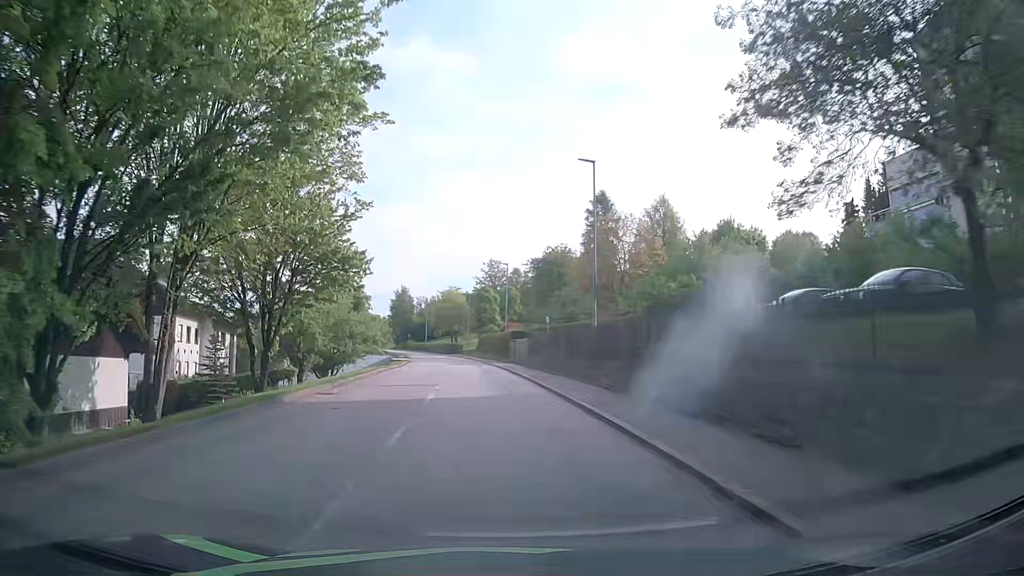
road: tertiary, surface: asphalt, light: Day
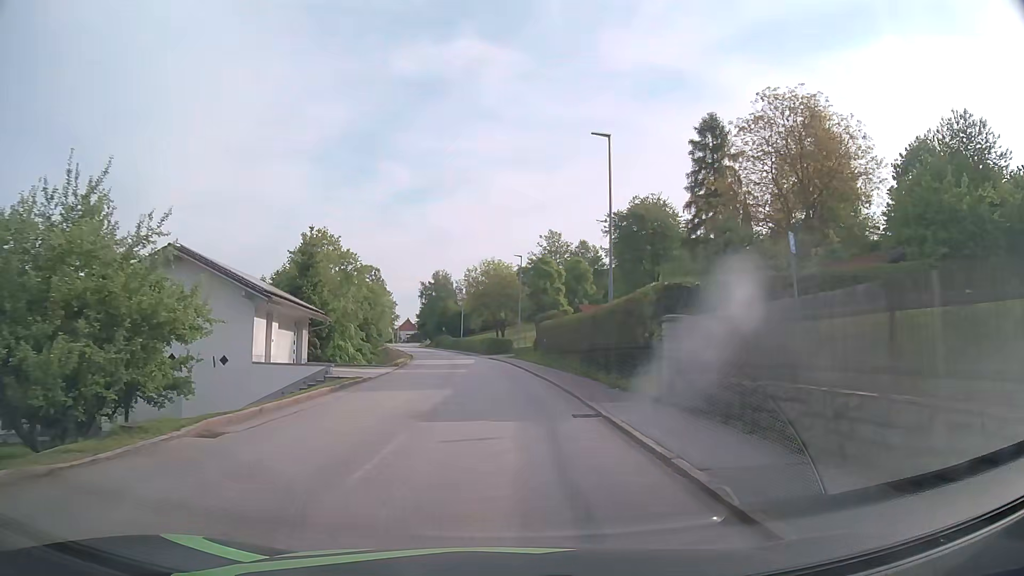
(-1.5, +38.1) m; -4°
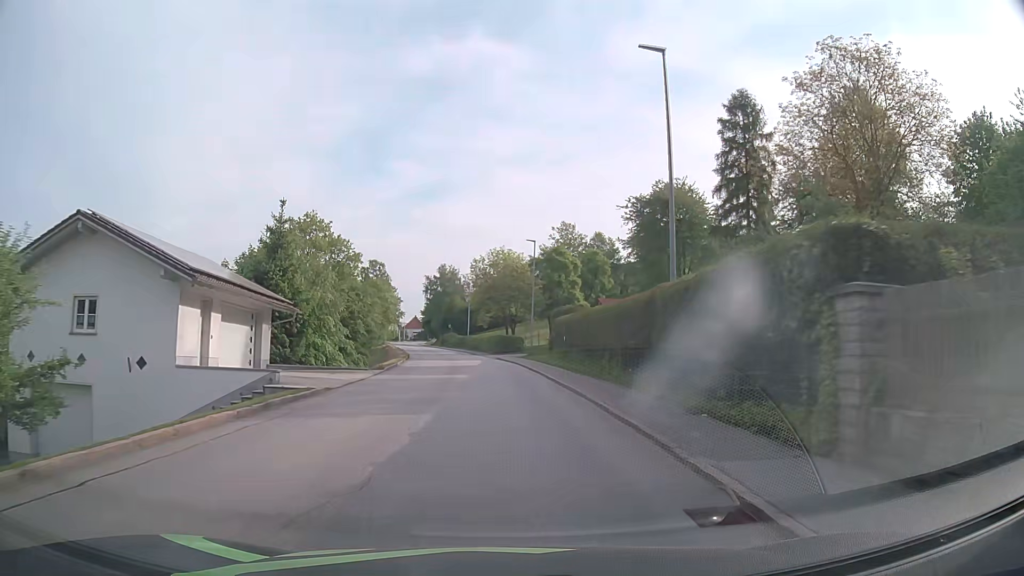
(-0.1, +7.7) m; -1°
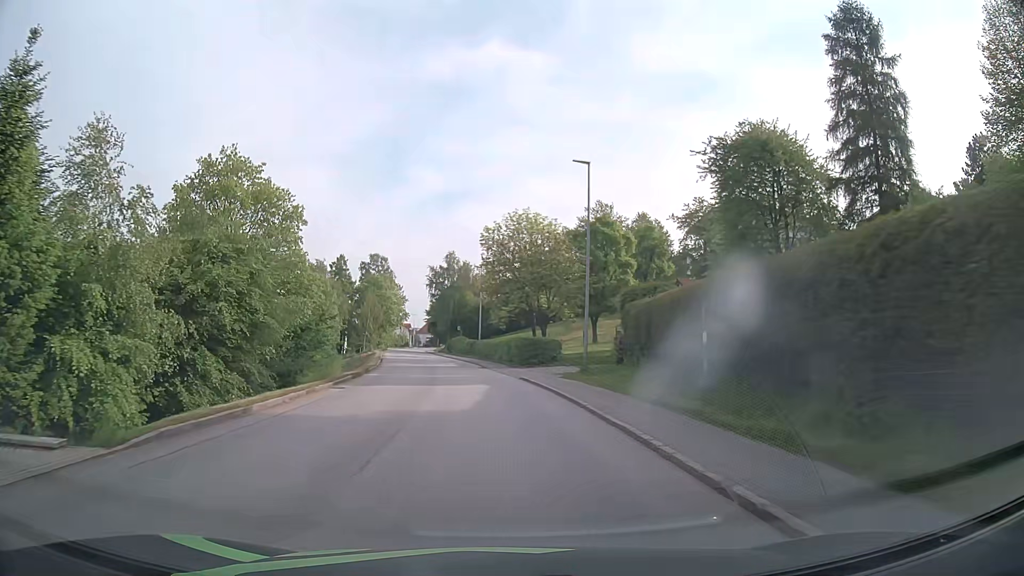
(-0.3, +23.2) m; -2°
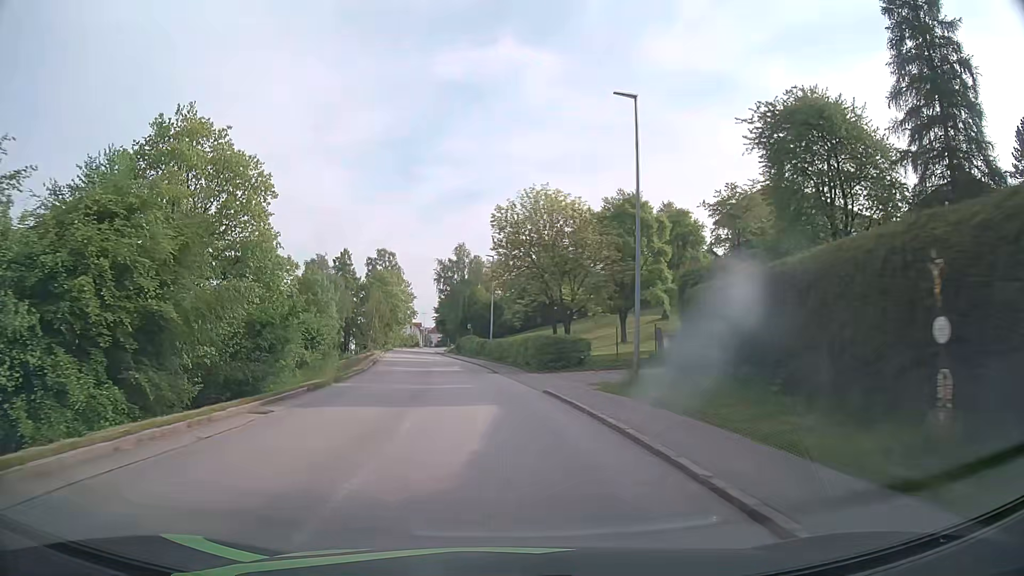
(-0.1, +7.7) m; -1°
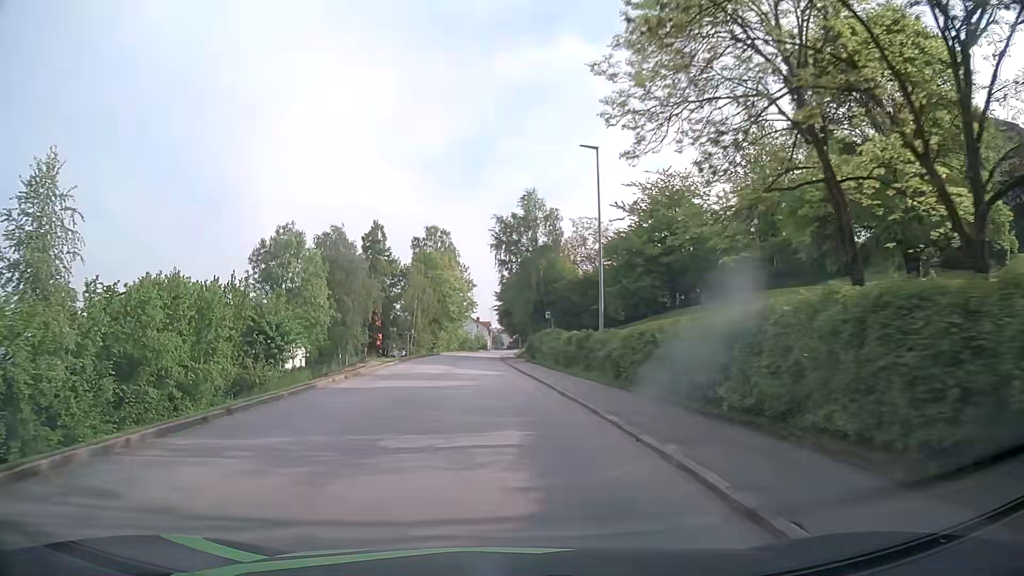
(-1.7, +30.9) m; -6°
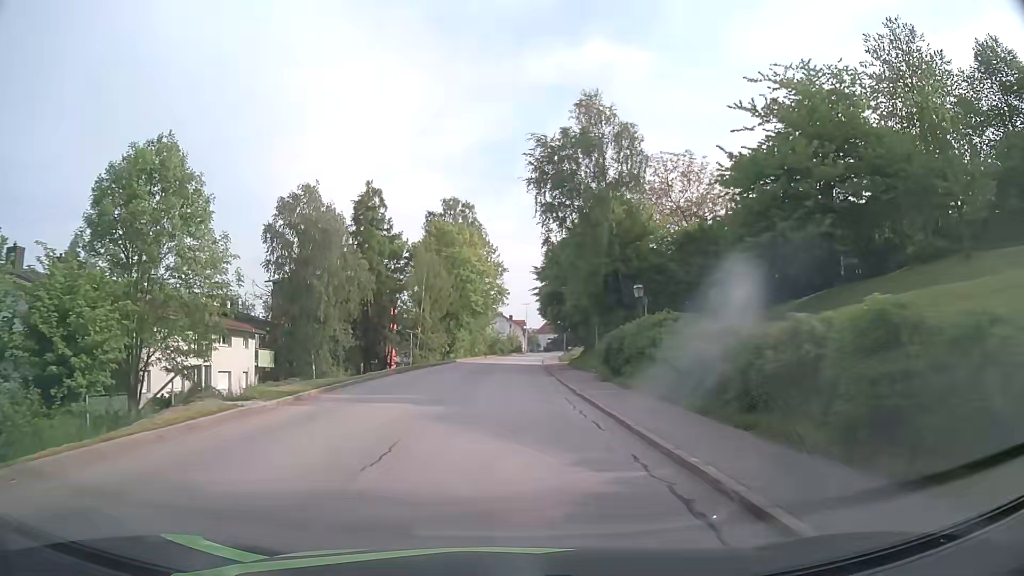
(-0.8, +23.2) m; -3°
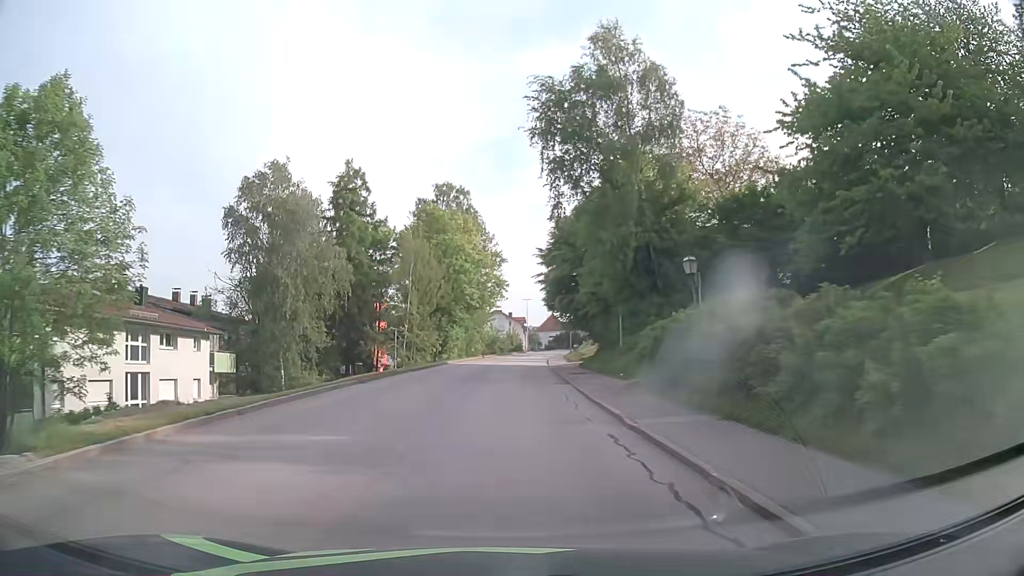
(0.0, +7.7) m; 0°
